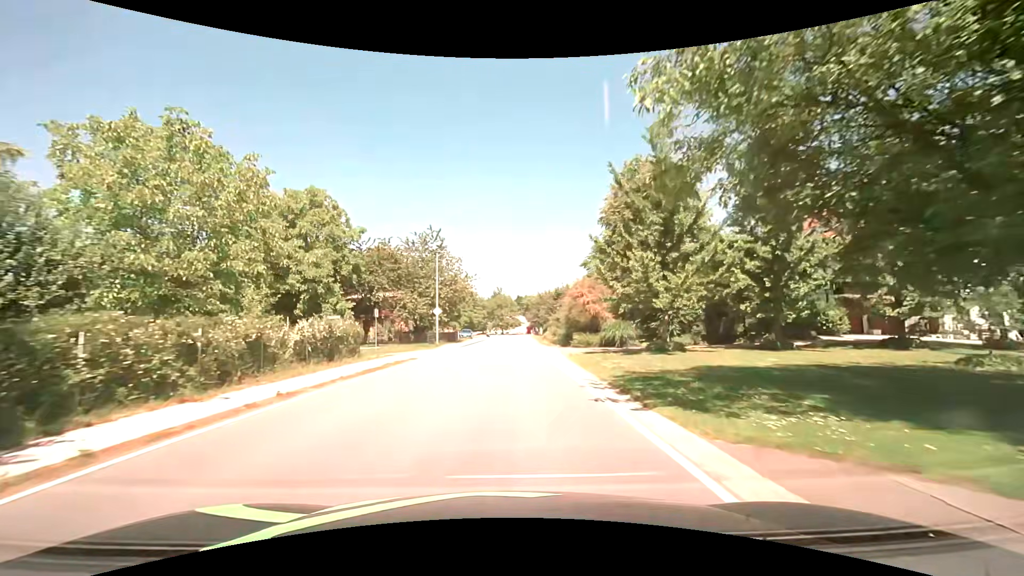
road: secondary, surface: asphalt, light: Day
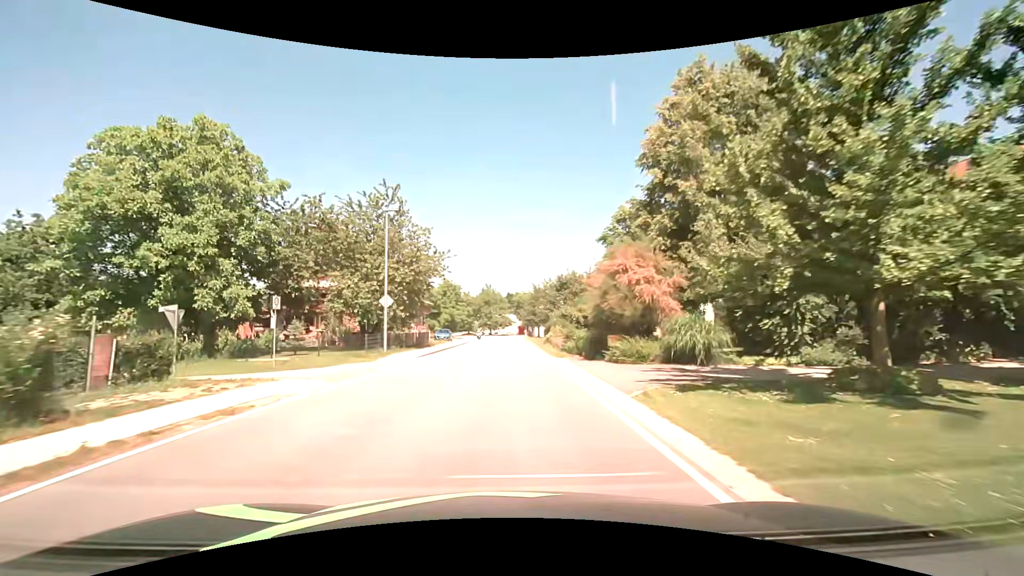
(+0.1, +15.1) m; +1°
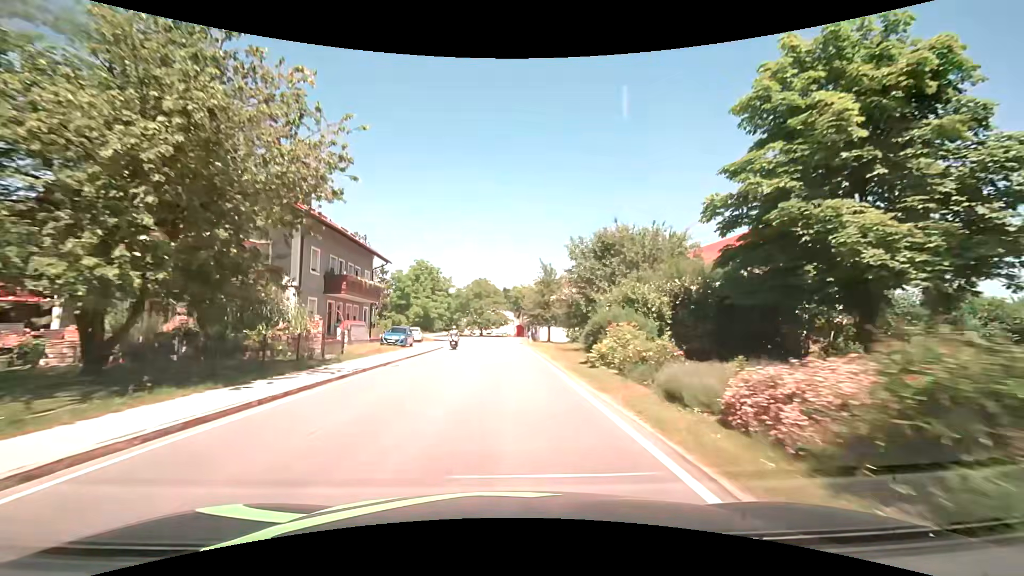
(+0.1, +22.8) m; +1°
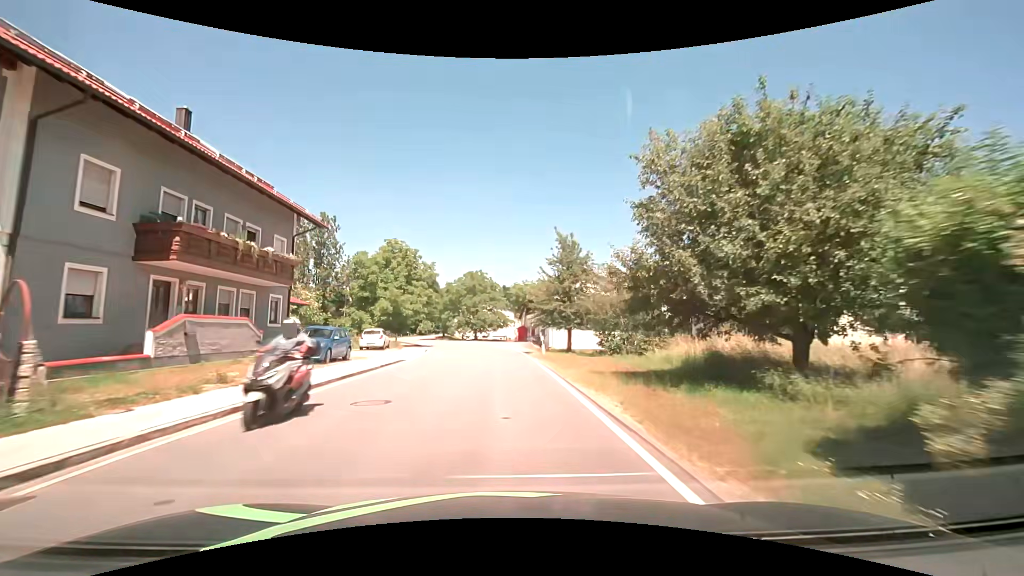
(0.0, +15.2) m; 0°
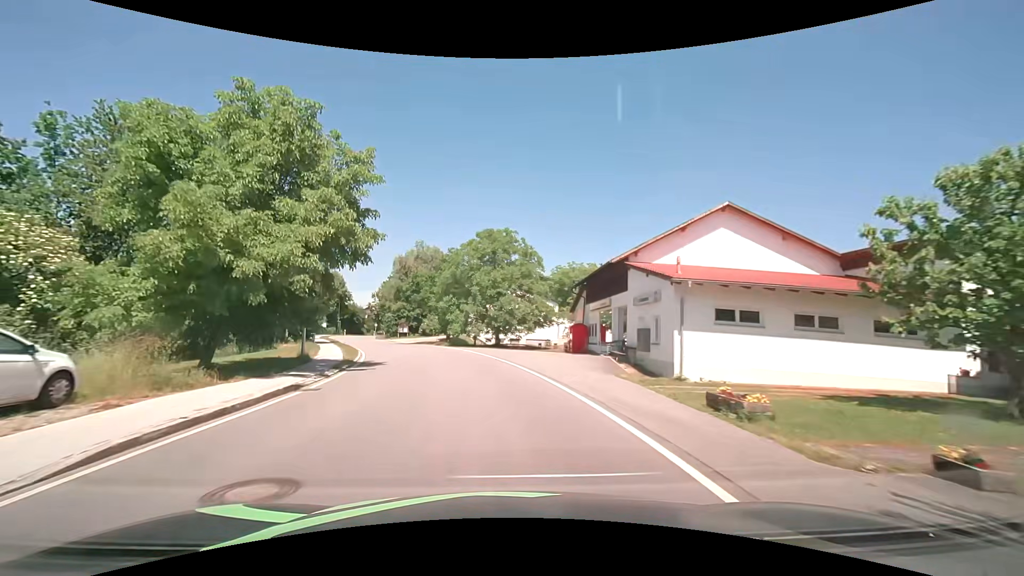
(-0.7, +30.4) m; -4°
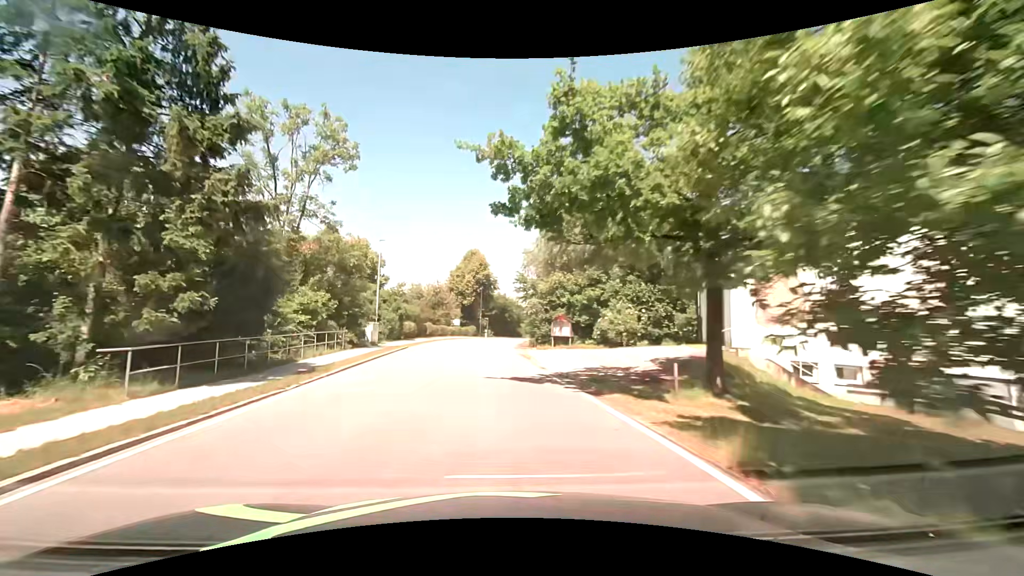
(-5.5, +37.3) m; -19°
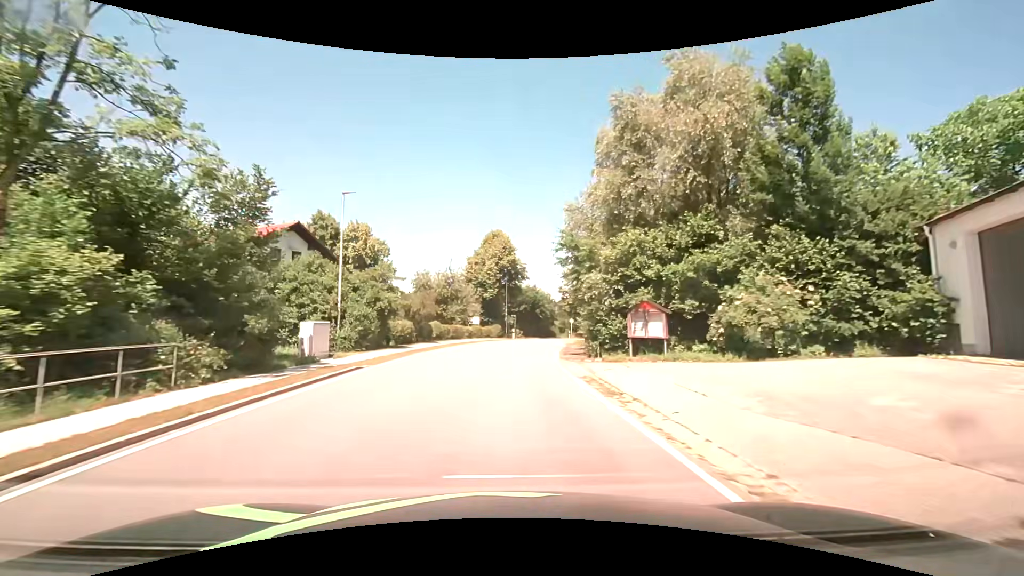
(-0.7, +15.2) m; -3°
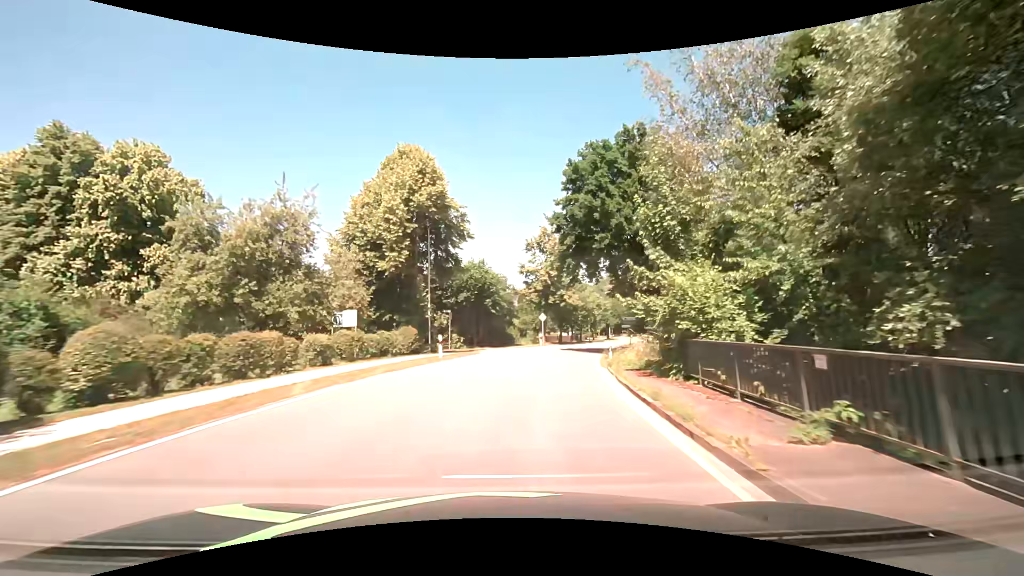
(+0.3, +30.6) m; +5°
(0, +10) (+2, +20) (+3, +30) (+6, +39) (+9, +49) (+13, +58) (+17, +67) (+20, +77) (+24, +86) (+27, +96) m
